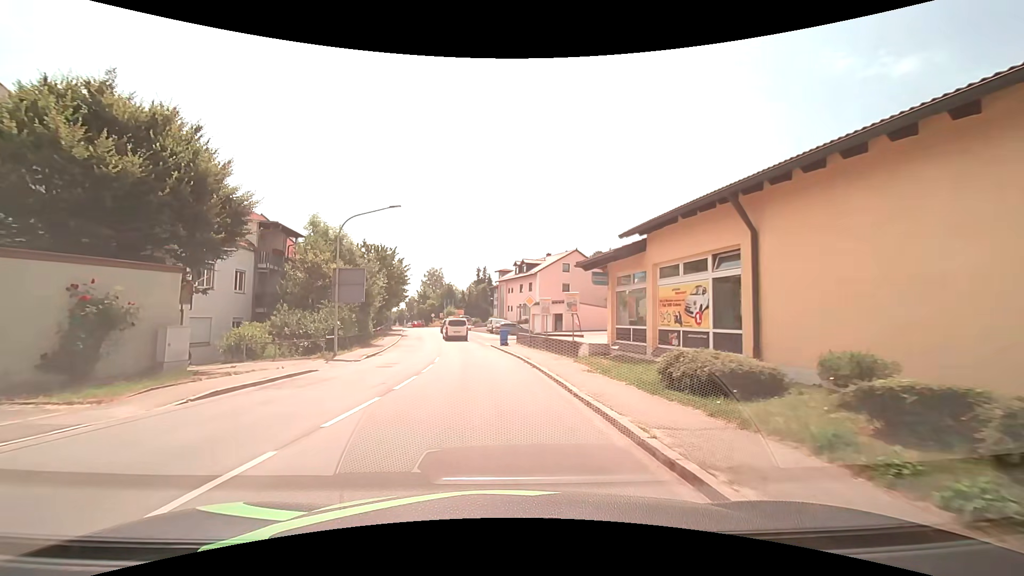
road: secondary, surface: asphalt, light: Day
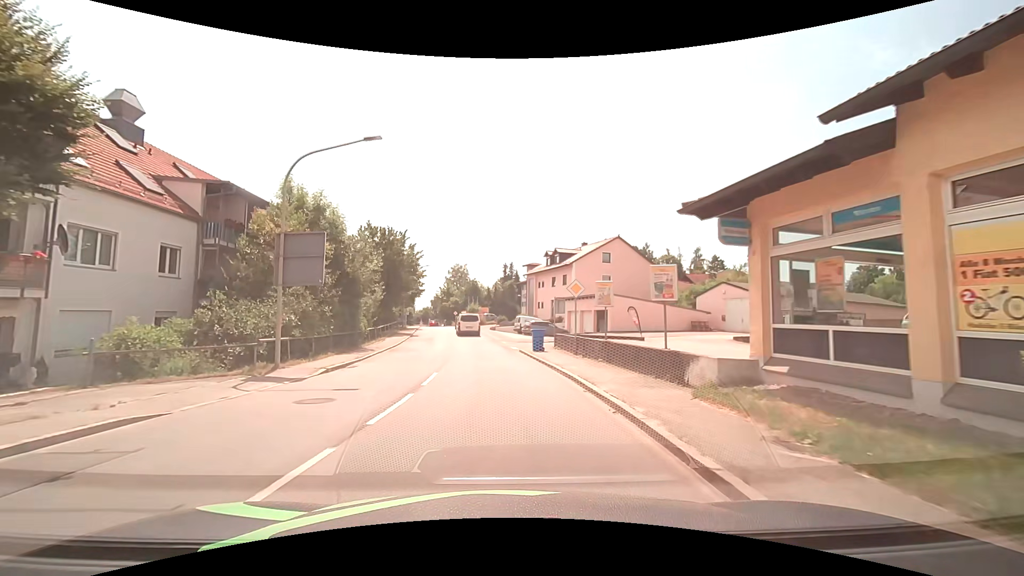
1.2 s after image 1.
(-0.3, +9.4) m; -3°
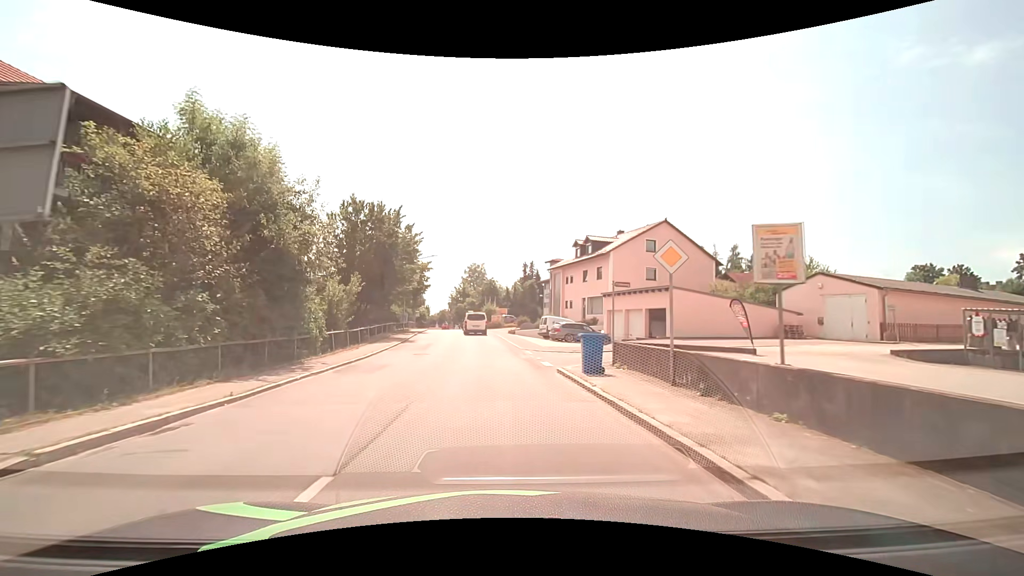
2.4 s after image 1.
(-0.2, +10.4) m; -2°
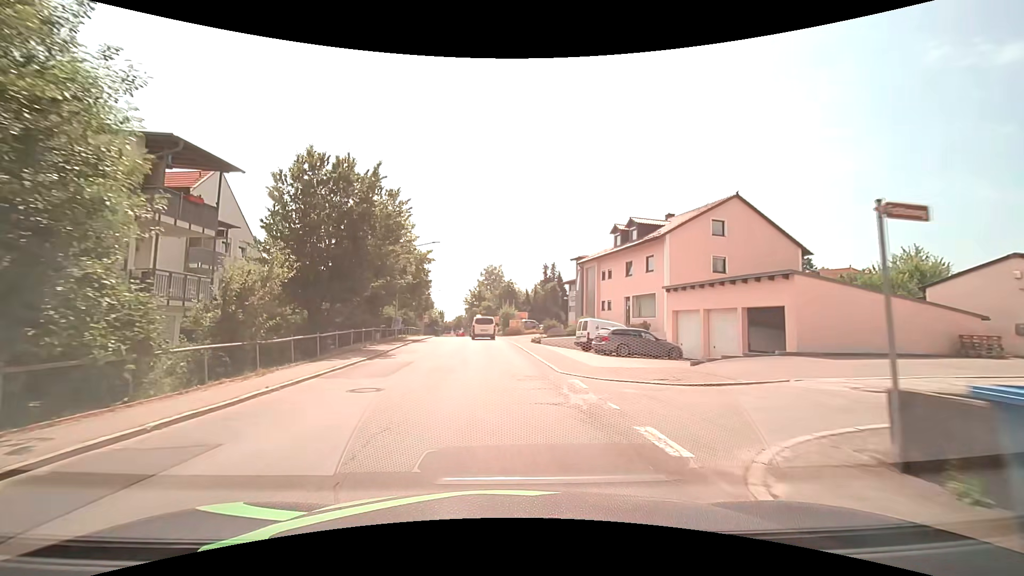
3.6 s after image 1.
(-0.2, +11.0) m; -2°
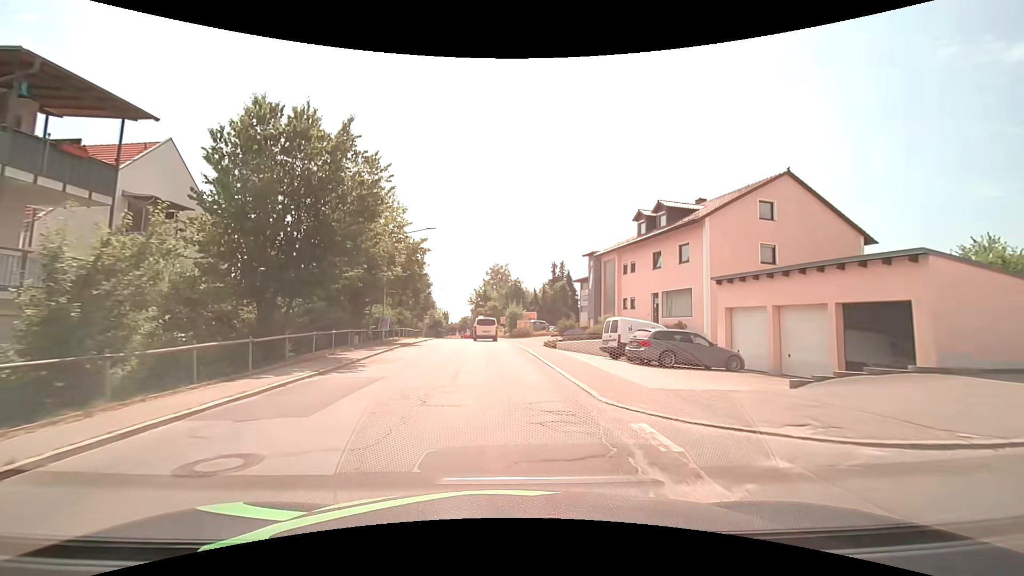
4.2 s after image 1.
(-0.1, +5.7) m; -1°
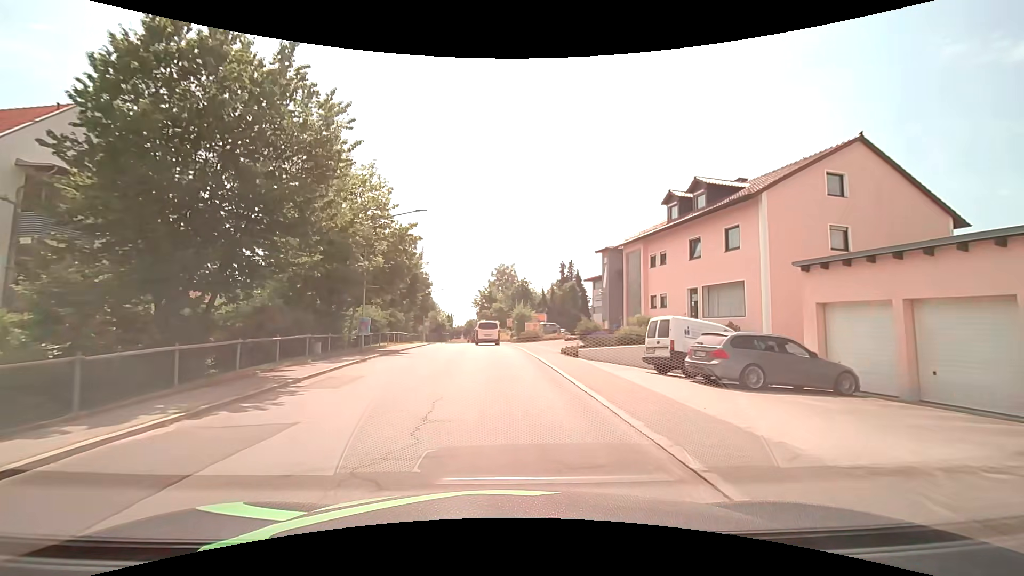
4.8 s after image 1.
(0.0, +5.8) m; -1°
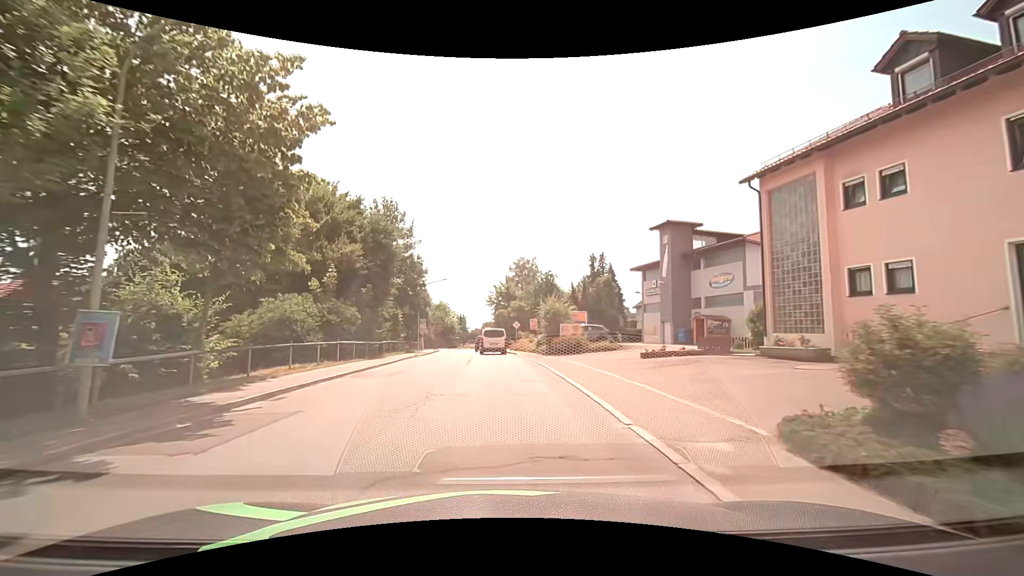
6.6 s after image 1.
(-0.3, +17.4) m; -2°
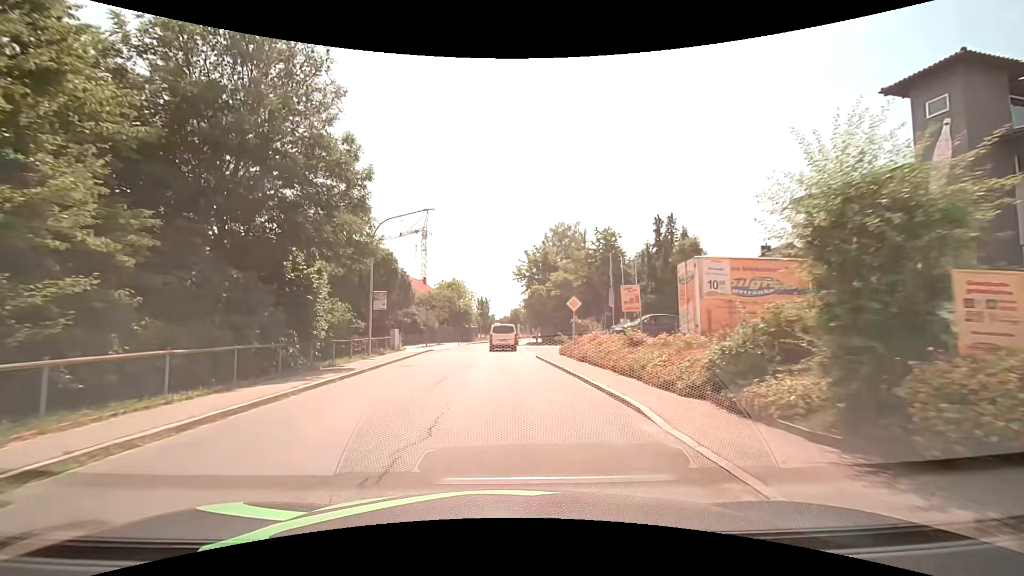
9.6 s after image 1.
(-0.7, +26.8) m; -3°
(0, +10) (0, +20) (0, +30) (-1, +40) (0, +50) (0, +60) (+2, +70) (+4, +80) (+6, +89) (+7, +99) m
